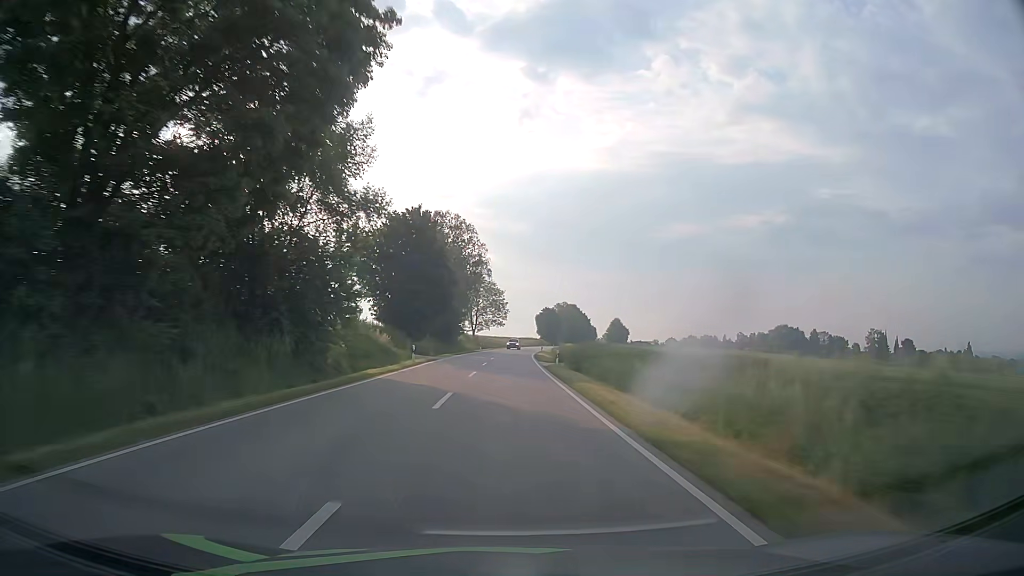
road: secondary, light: Day
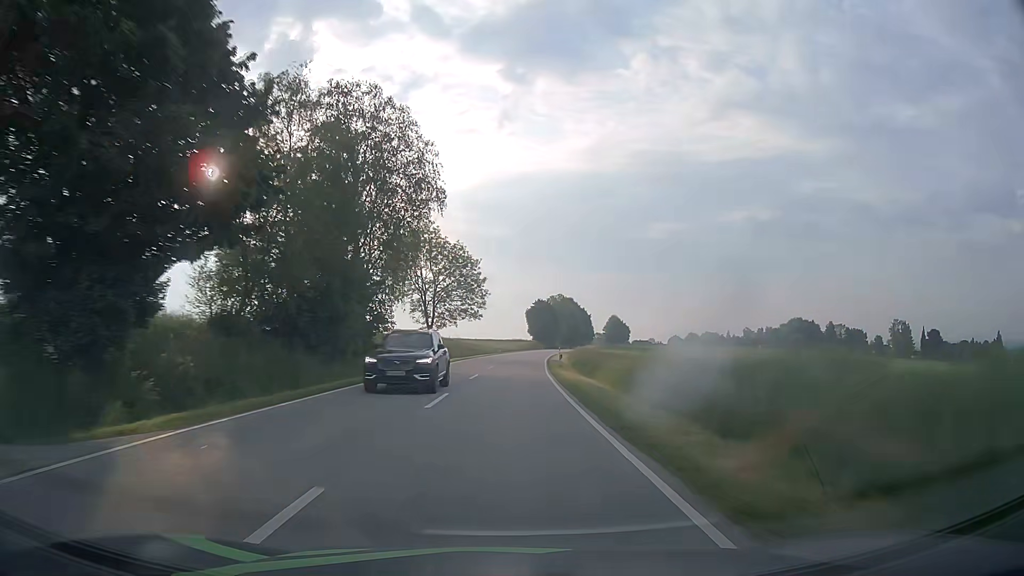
(+0.4, +47.5) m; +1°
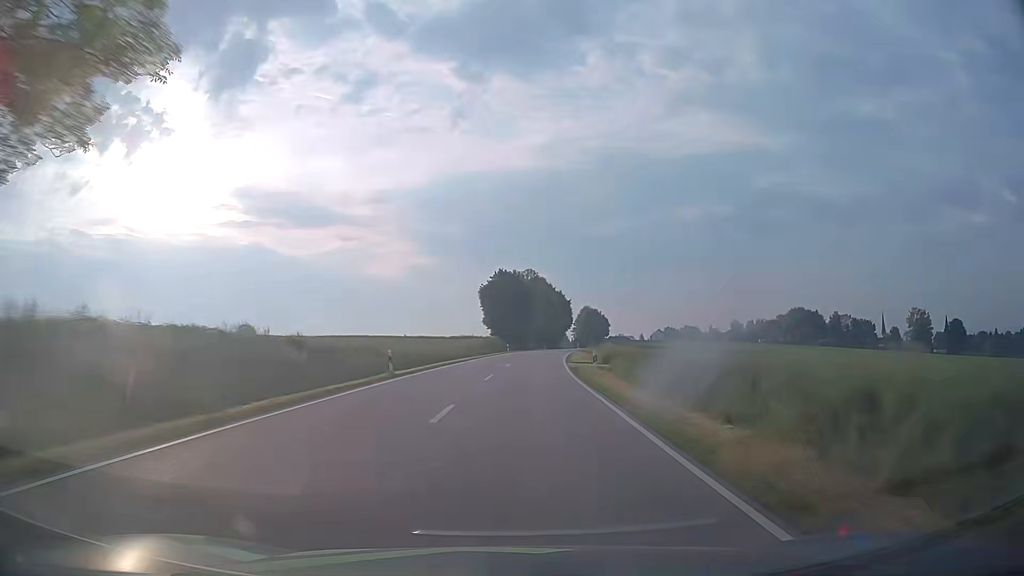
(+1.7, +63.0) m; +3°
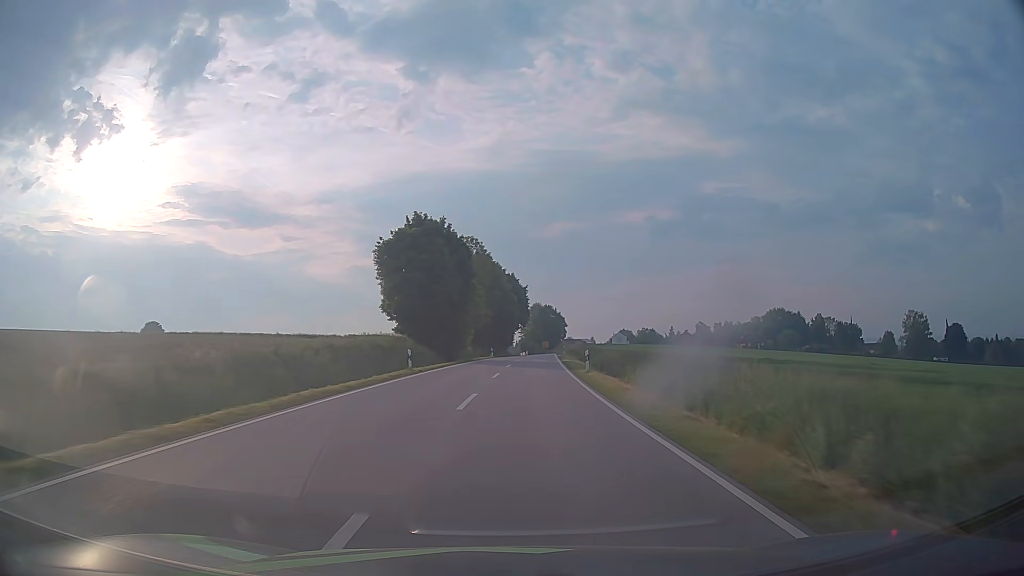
(+1.9, +45.4) m; +5°
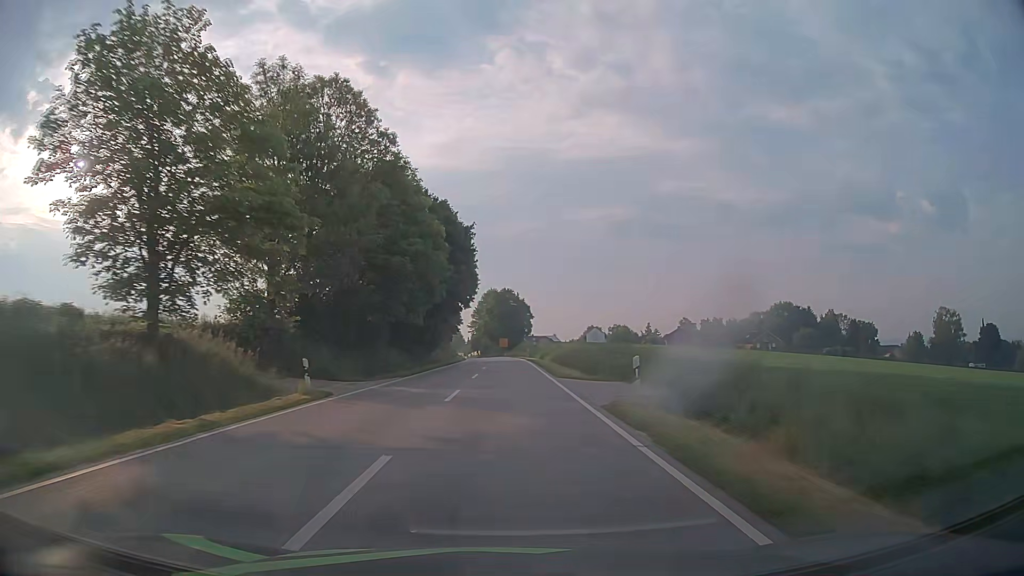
(+2.5, +56.9) m; +4°
